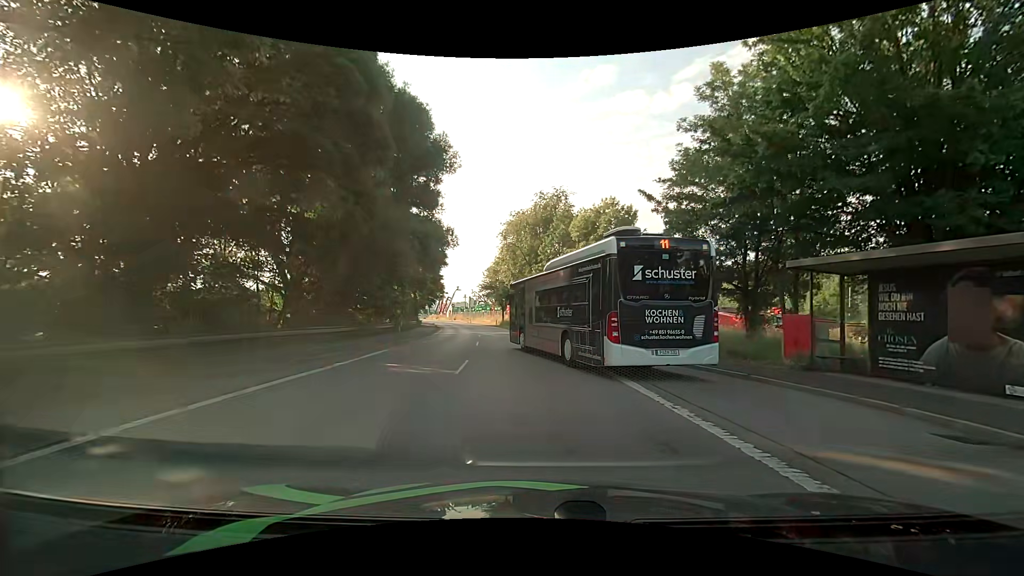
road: primary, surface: asphalt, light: Day
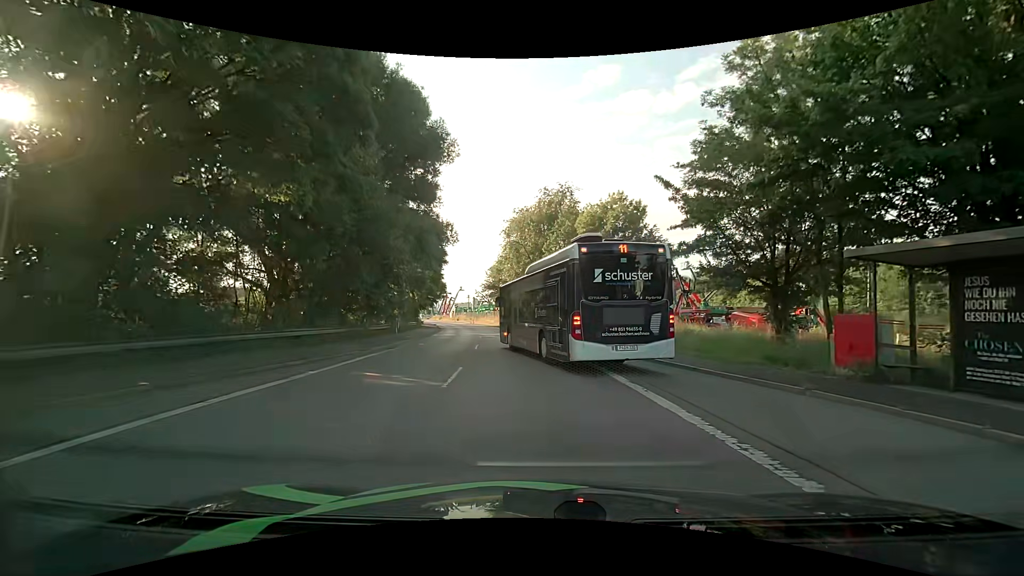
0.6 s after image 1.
(+0.1, +2.3) m; 0°
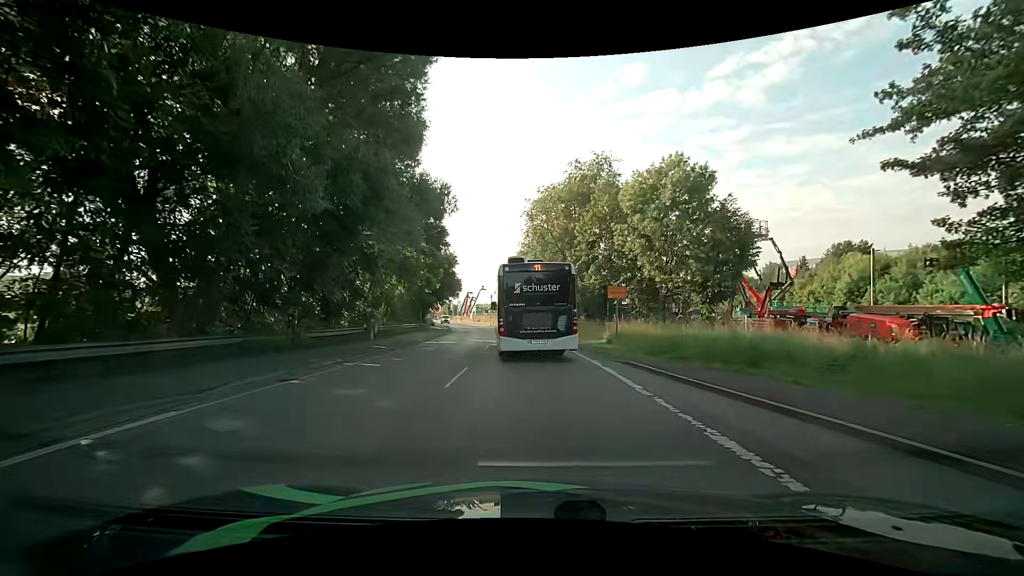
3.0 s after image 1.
(-0.1, +12.1) m; -2°
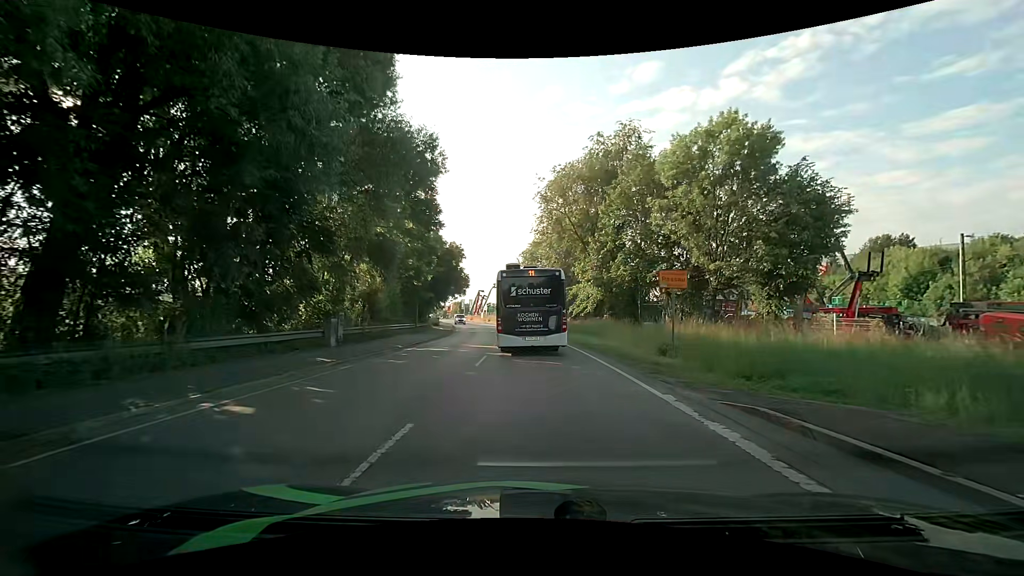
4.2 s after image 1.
(-0.1, +7.6) m; -1°
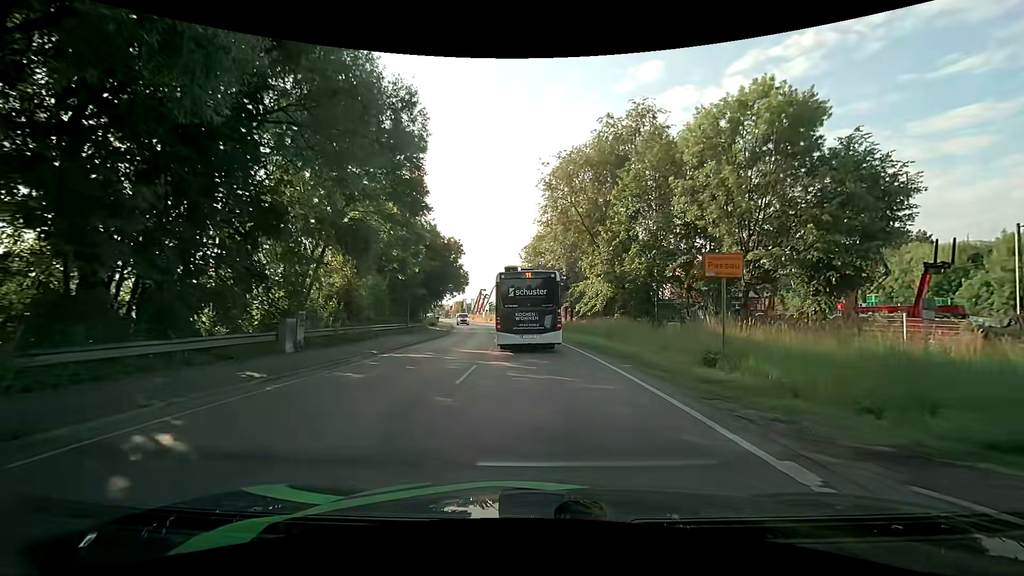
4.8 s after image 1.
(0.0, +4.2) m; -1°
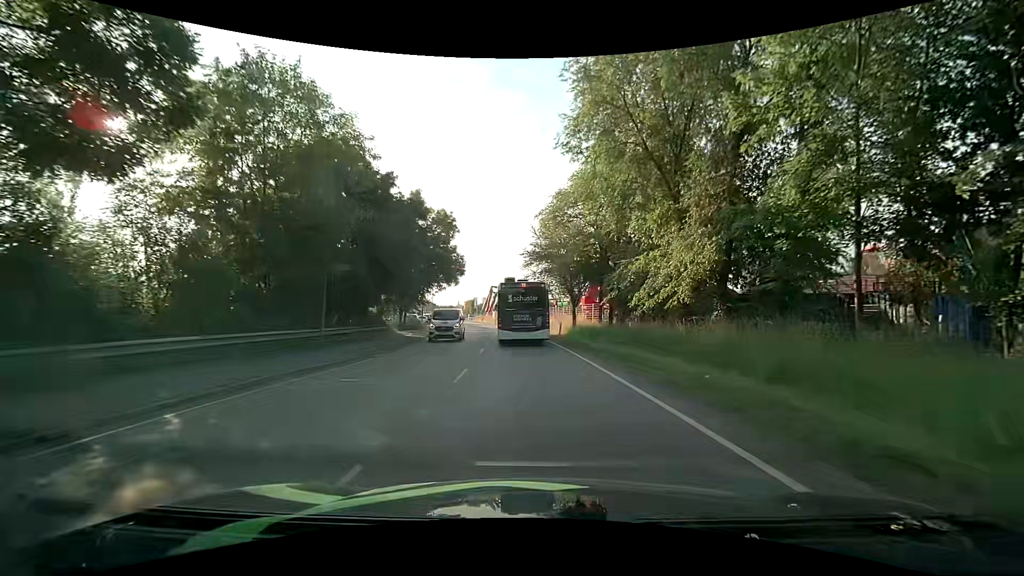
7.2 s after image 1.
(-0.2, +18.9) m; -2°
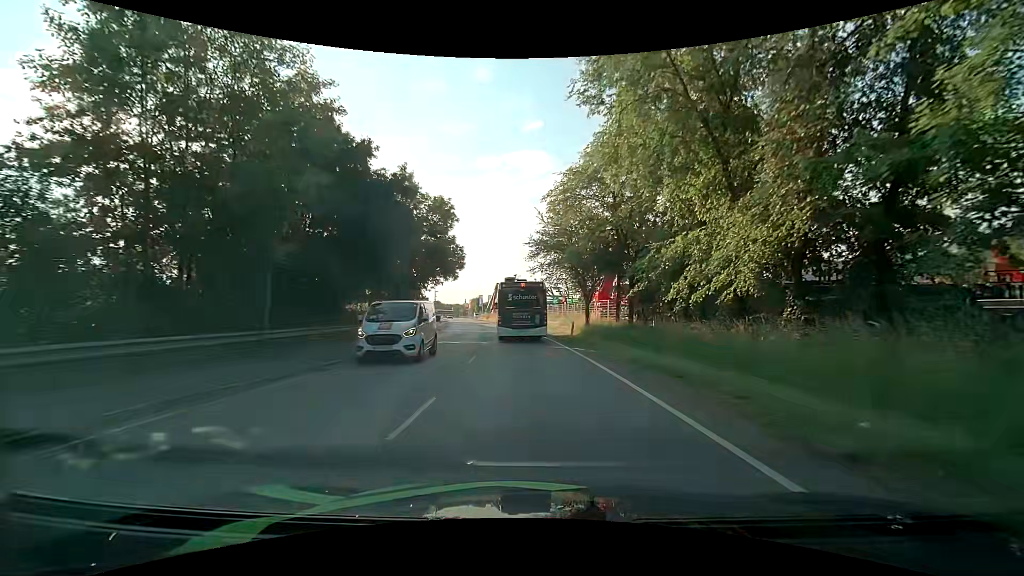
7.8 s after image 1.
(0.0, +5.3) m; -1°
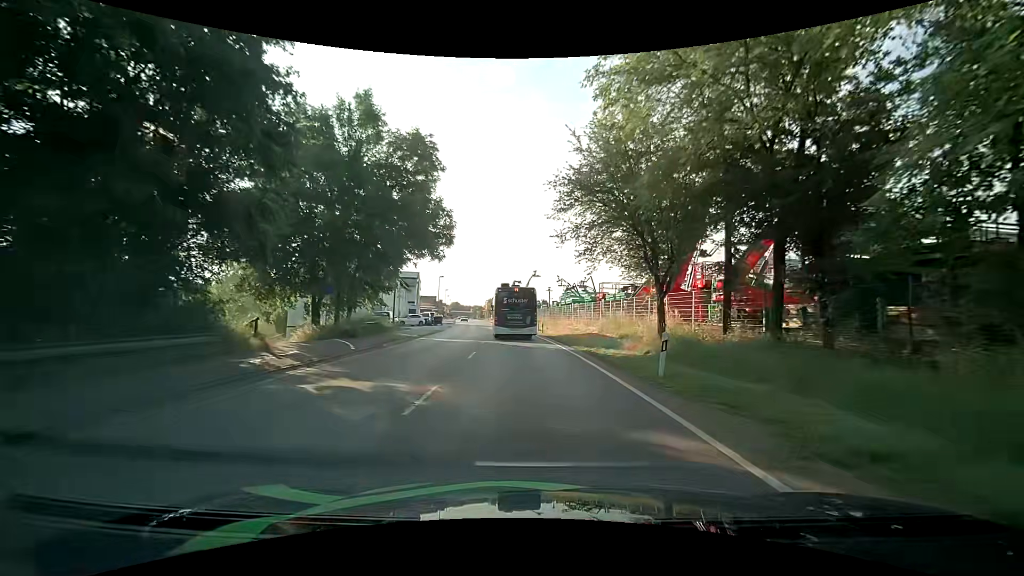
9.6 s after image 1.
(-0.5, +16.9) m; -1°
(0, +10) (-1, +20) (-2, +30) (-3, +40) (-4, +50) (-6, +60) (-7, +70) (-9, +79) (-11, +89) (-12, +99) m
